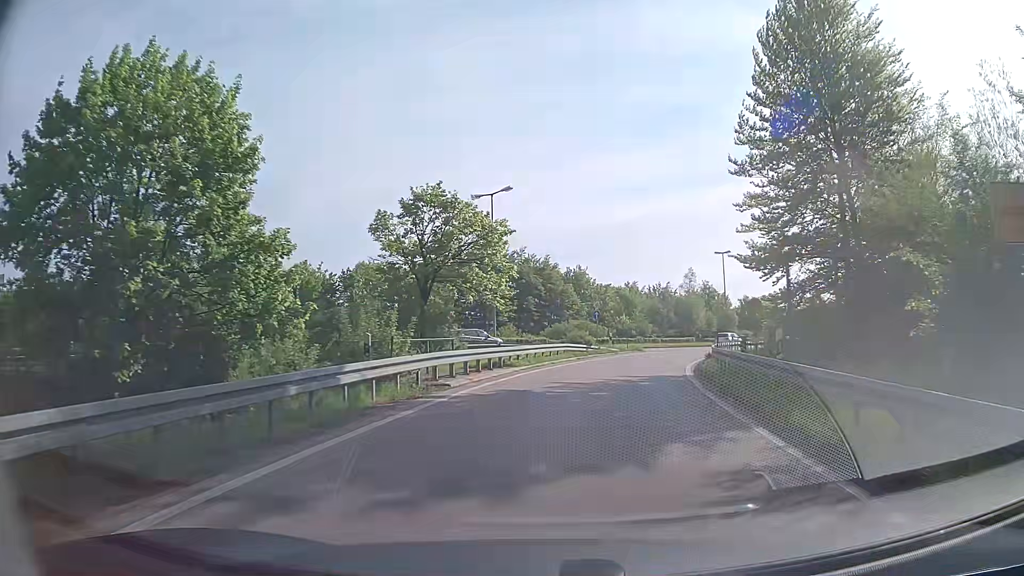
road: trunk_link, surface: asphalt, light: Day
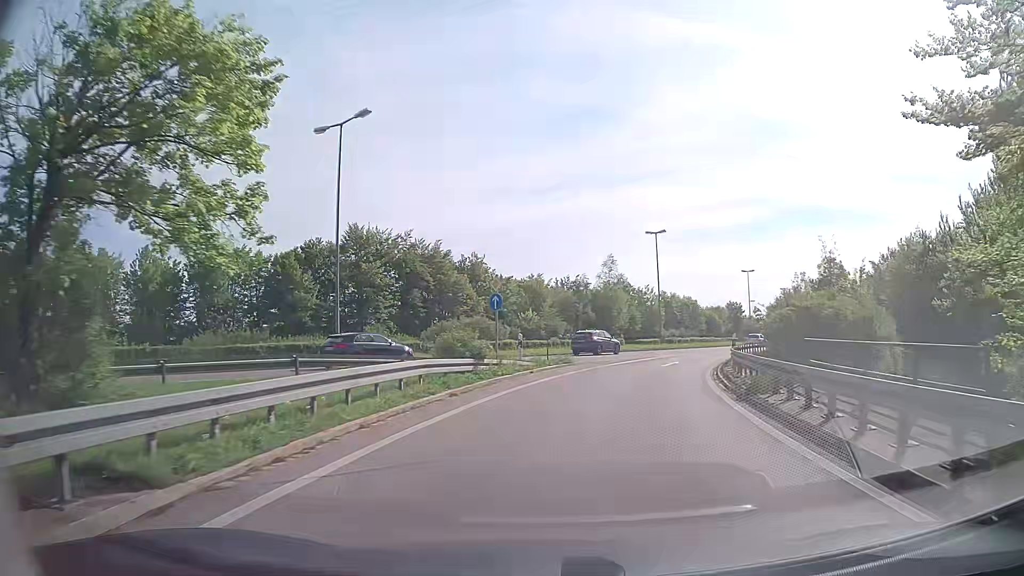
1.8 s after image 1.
(+1.4, +18.6) m; +9°
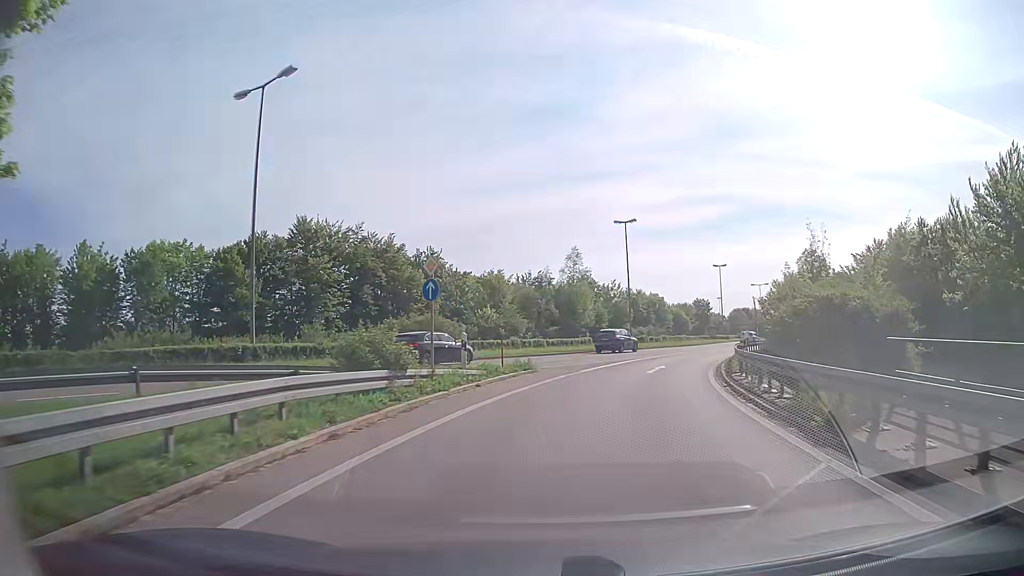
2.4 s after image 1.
(+0.2, +6.0) m; +3°
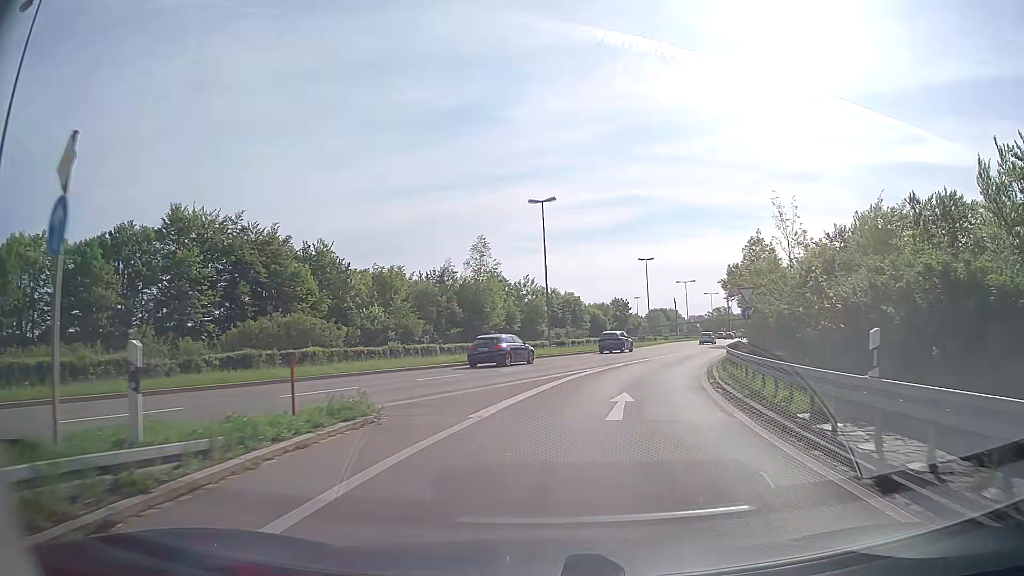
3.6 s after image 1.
(+0.7, +11.8) m; +8°
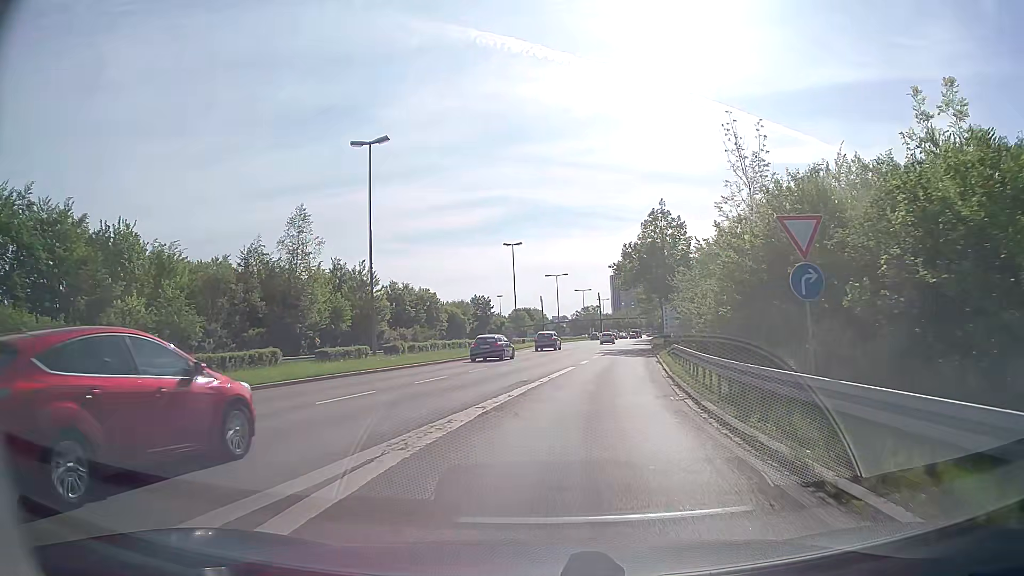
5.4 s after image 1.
(+1.7, +17.5) m; +11°
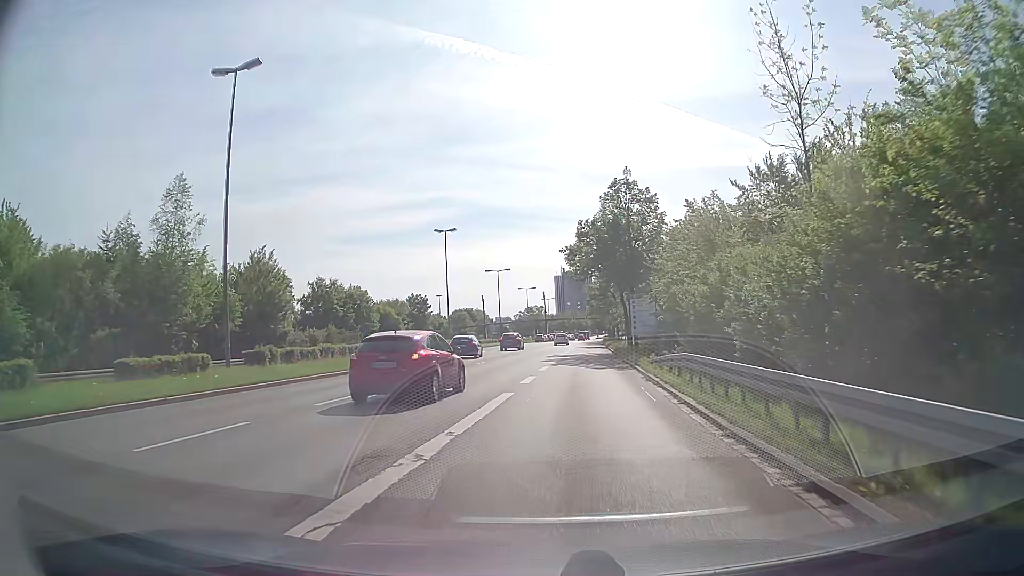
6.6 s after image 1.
(+0.5, +11.9) m; +5°
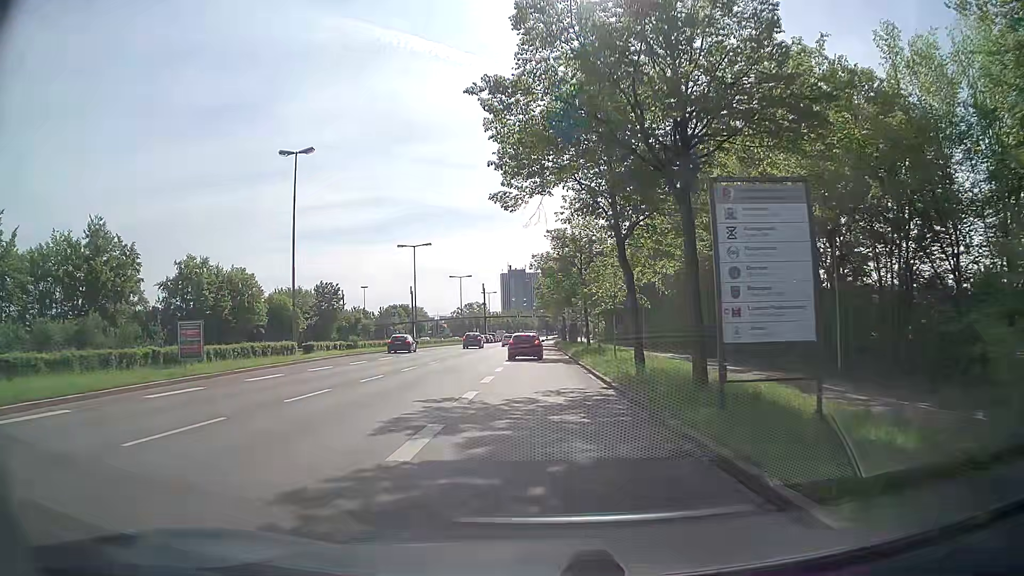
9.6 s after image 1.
(+1.6, +30.8) m; +5°
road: primary
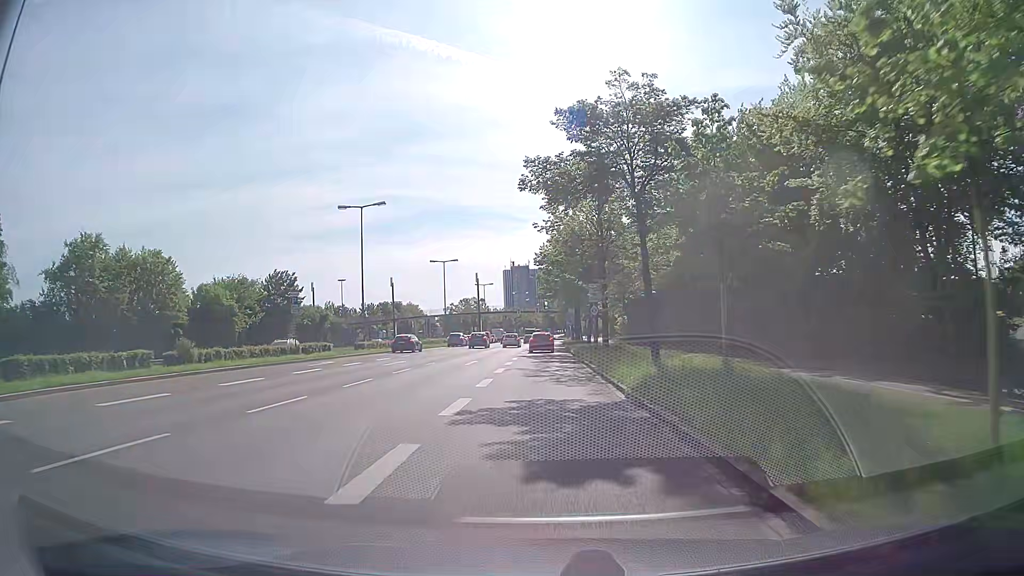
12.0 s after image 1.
(-0.3, +26.0) m; -1°
(0, +10) (0, +20) (0, +30) (0, +40) (0, +50) (0, +60) (0, +70) (0, +80) (0, +90) (+1, +100) m
